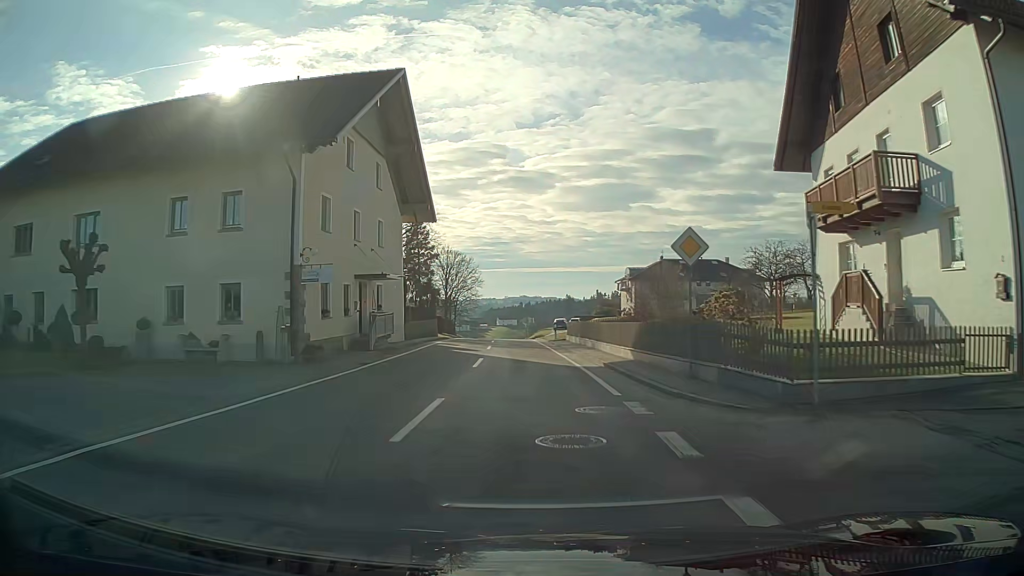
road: tertiary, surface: asphalt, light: Day
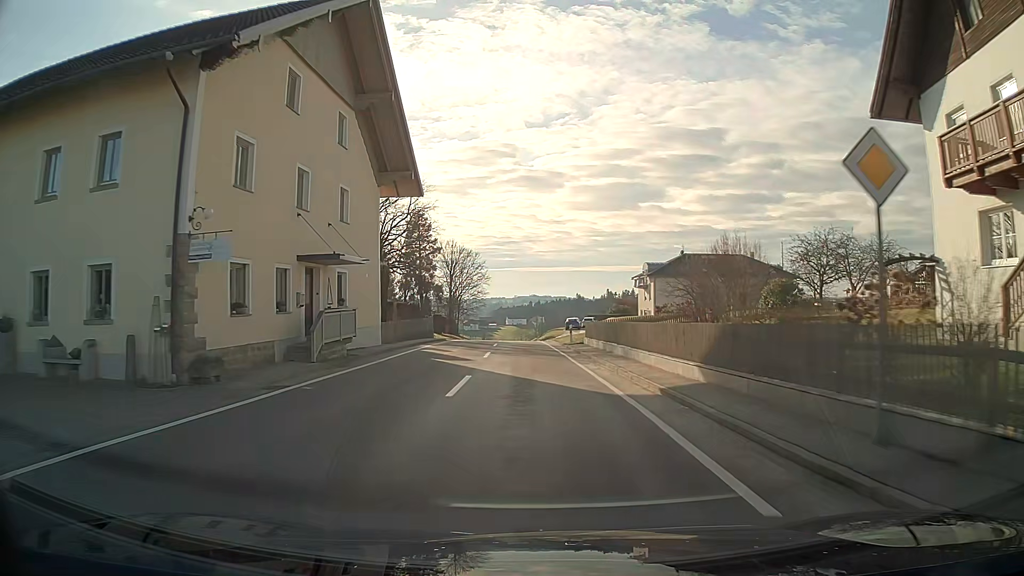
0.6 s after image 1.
(0.0, +7.7) m; -1°
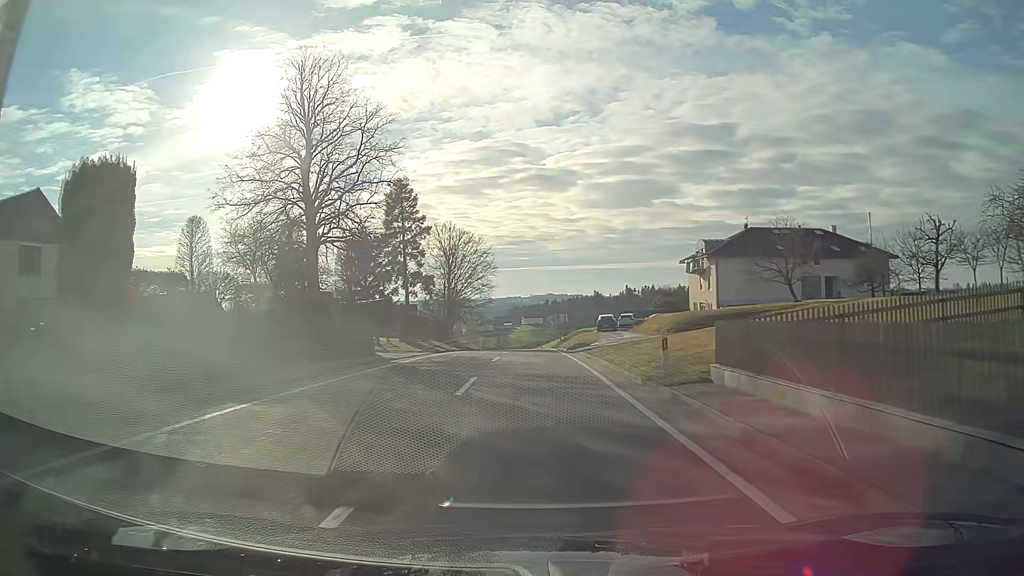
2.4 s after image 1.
(-0.3, +23.2) m; -1°
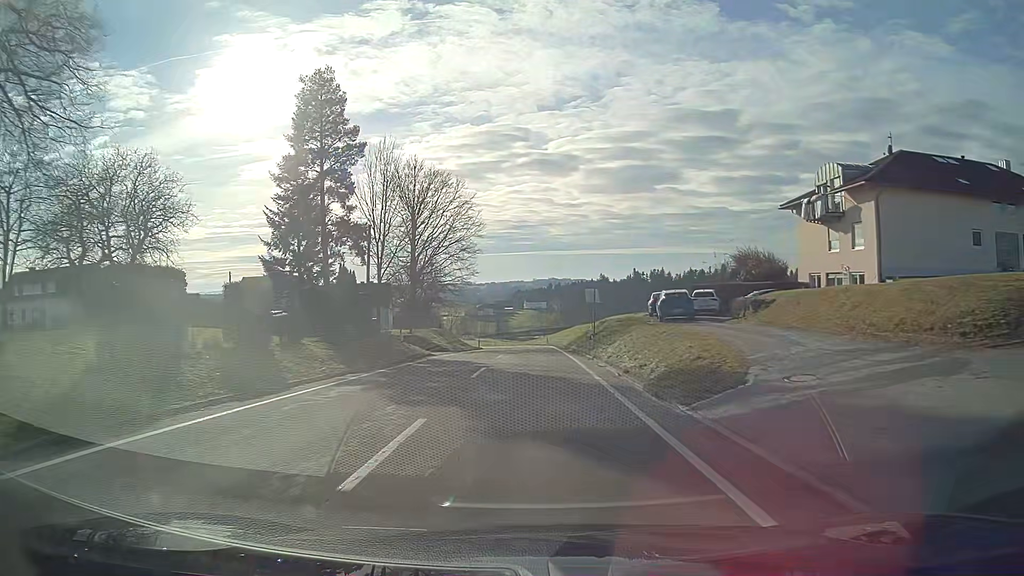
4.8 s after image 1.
(-0.1, +31.1) m; 0°
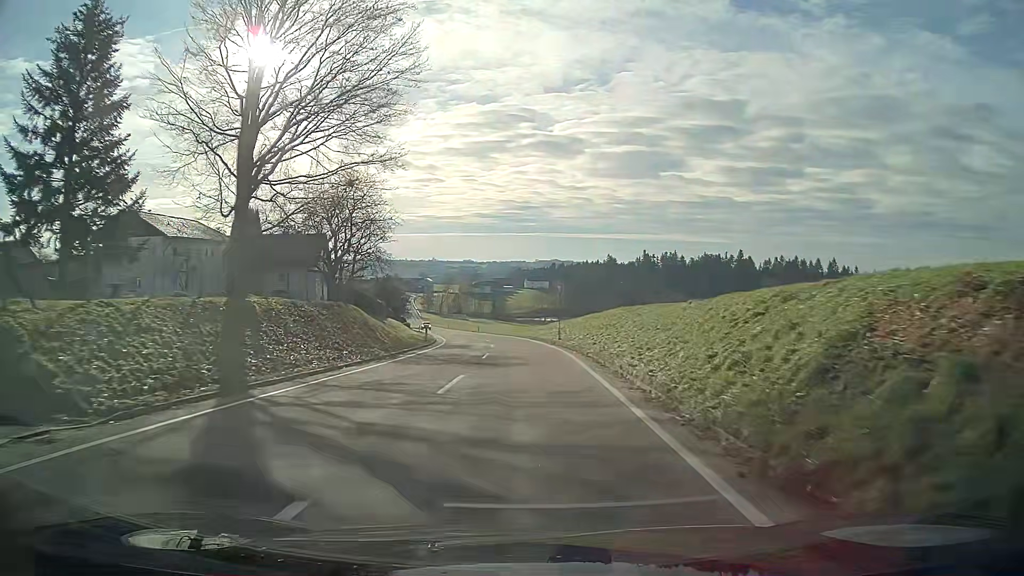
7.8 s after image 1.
(0.0, +40.7) m; 0°
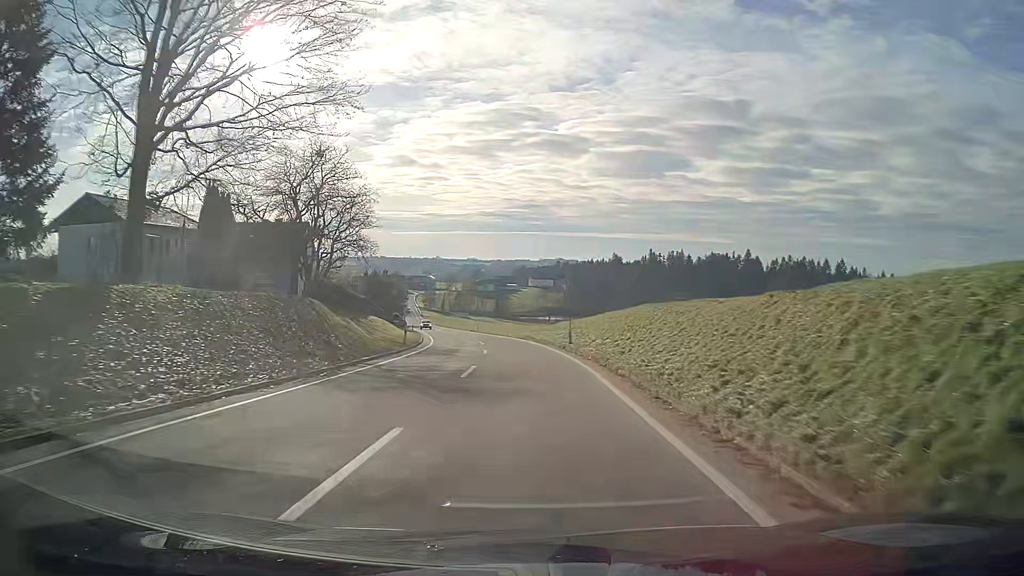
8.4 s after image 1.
(0.0, +8.3) m; 0°
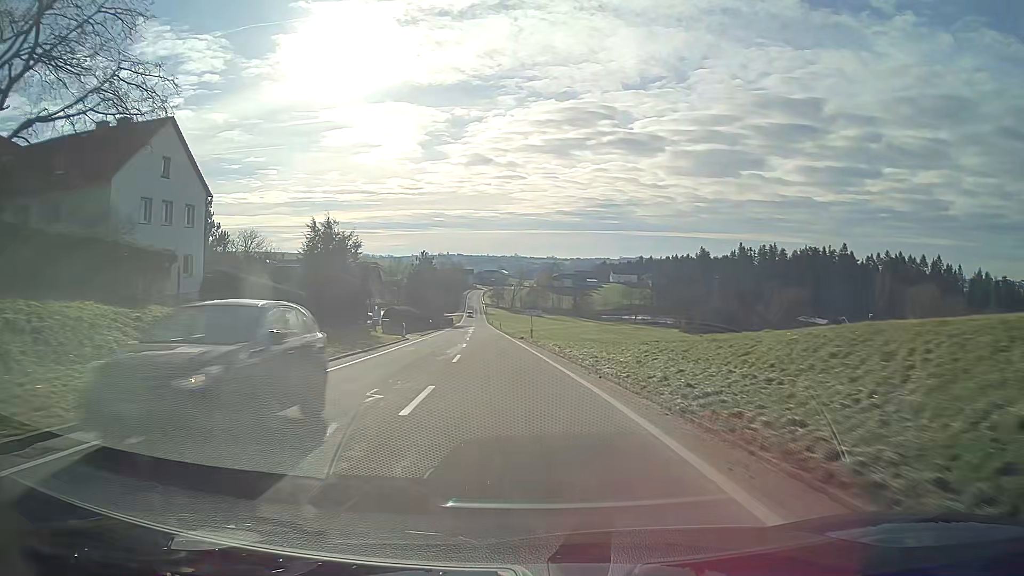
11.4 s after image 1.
(-2.0, +42.9) m; -7°
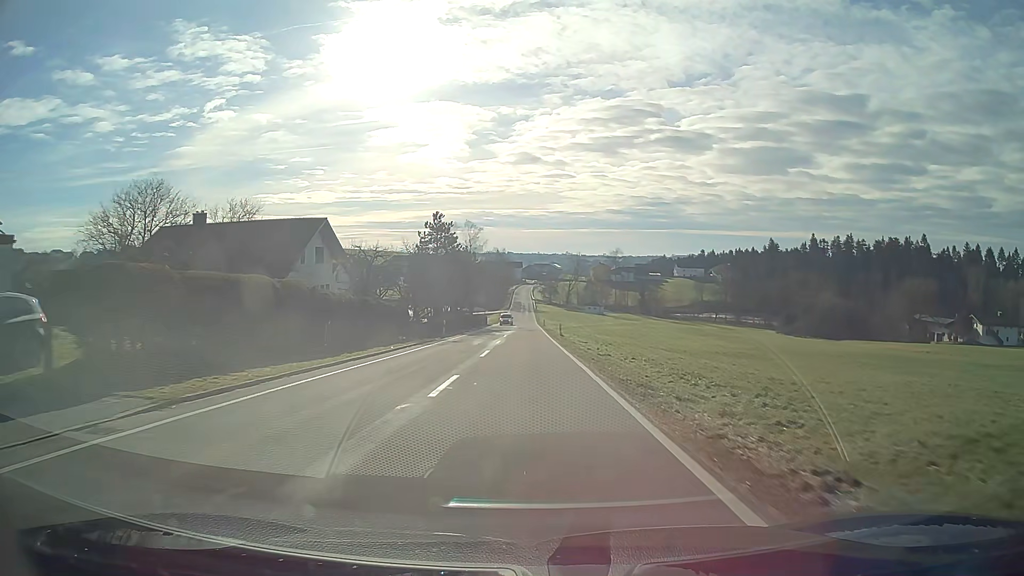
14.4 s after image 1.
(-2.2, +45.6) m; -4°
